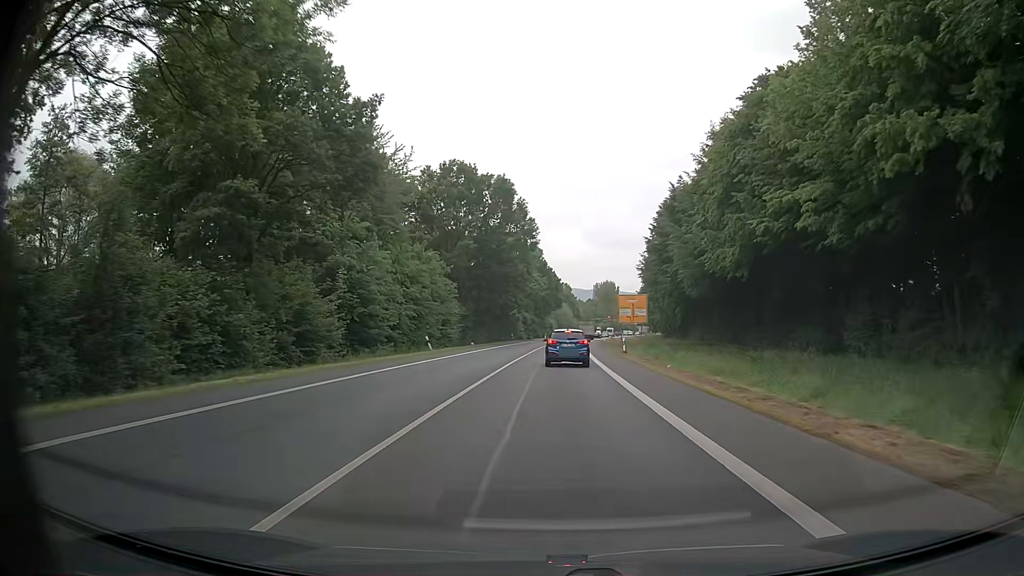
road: primary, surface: asphalt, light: Day
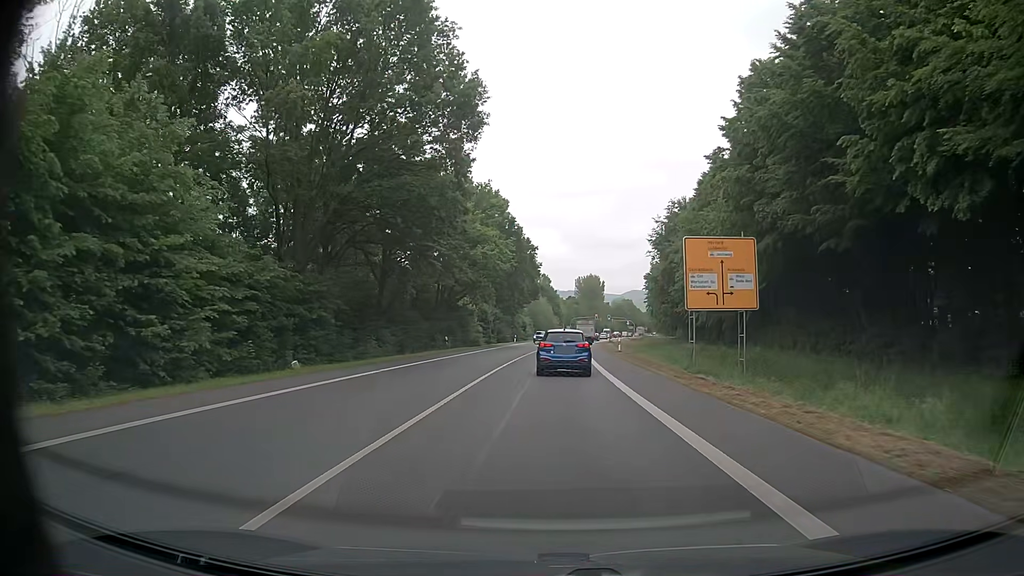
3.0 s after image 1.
(+0.8, +43.9) m; +2°
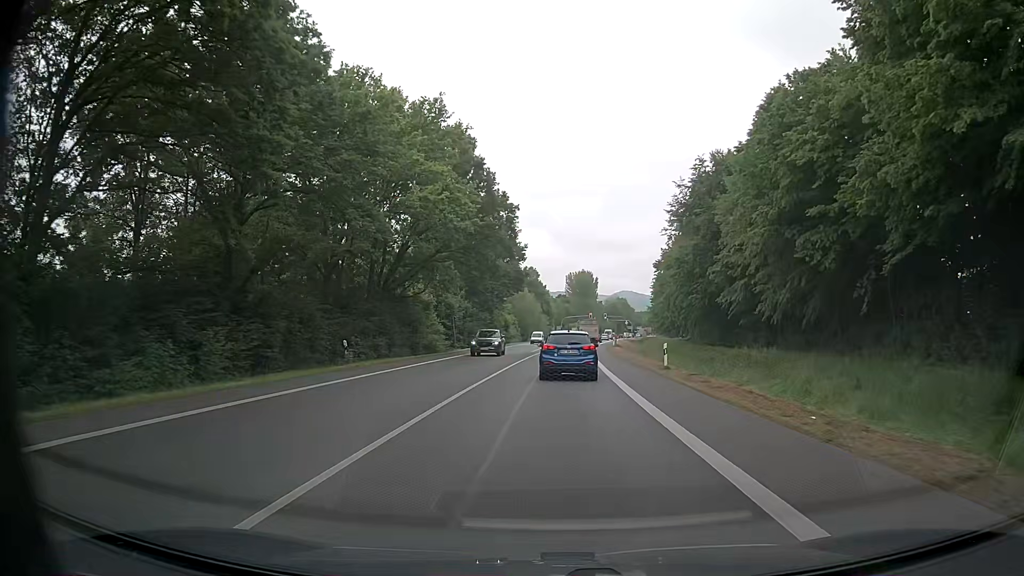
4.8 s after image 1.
(+0.2, +23.5) m; +1°
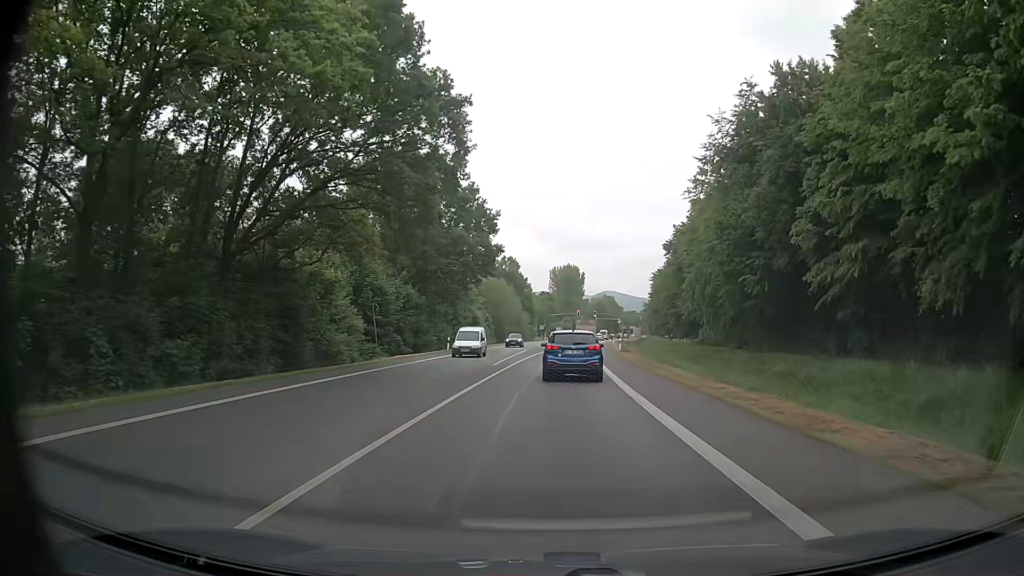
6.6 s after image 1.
(+0.2, +22.6) m; +1°
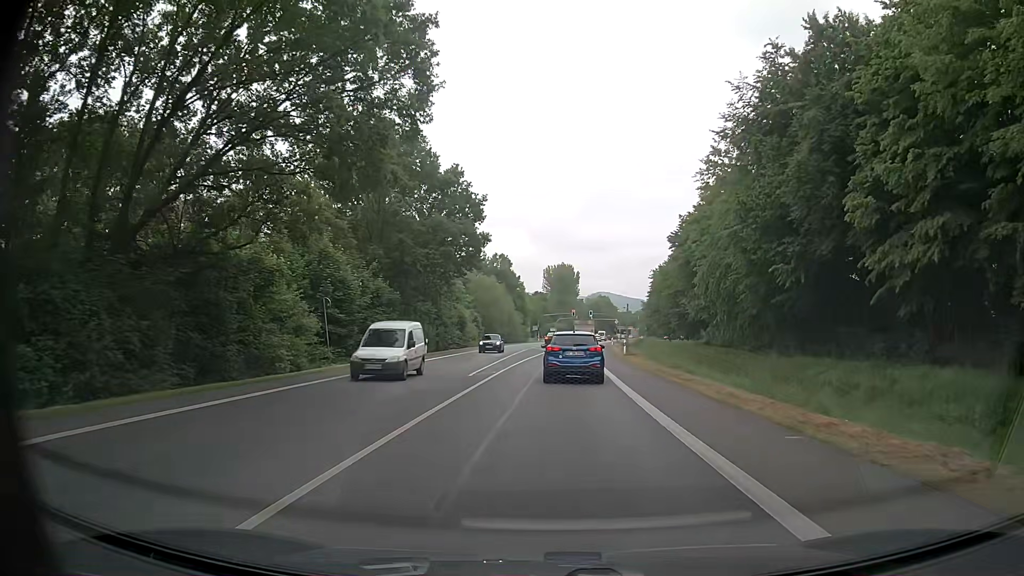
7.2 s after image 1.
(+0.1, +7.4) m; +1°
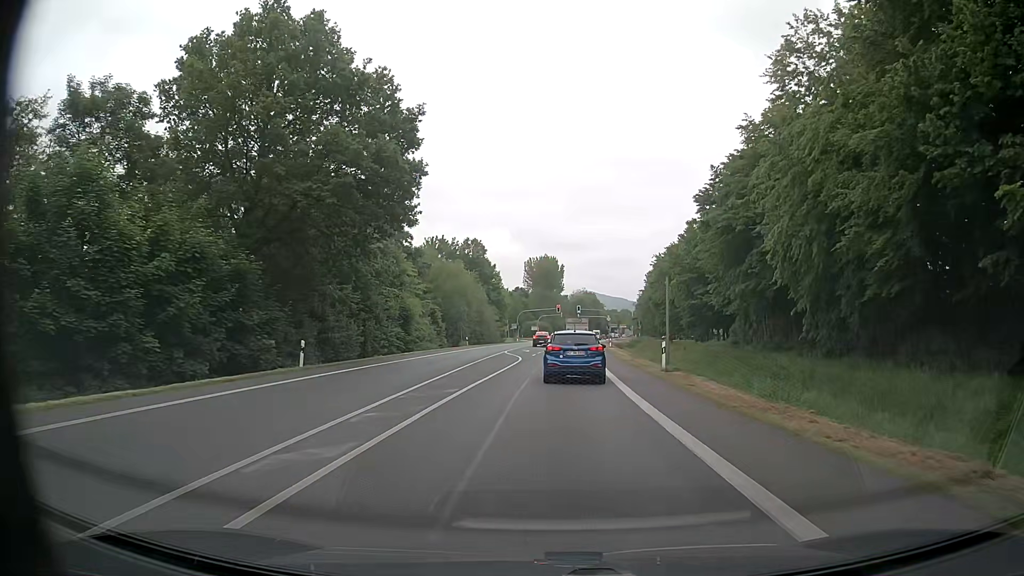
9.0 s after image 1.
(+0.3, +21.7) m; +1°
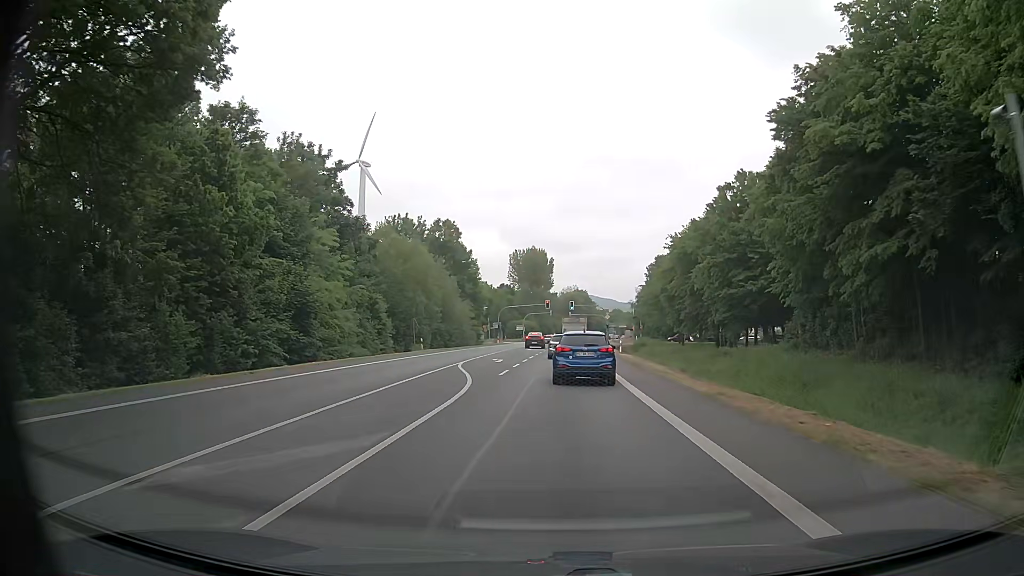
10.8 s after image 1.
(+0.2, +21.1) m; +1°
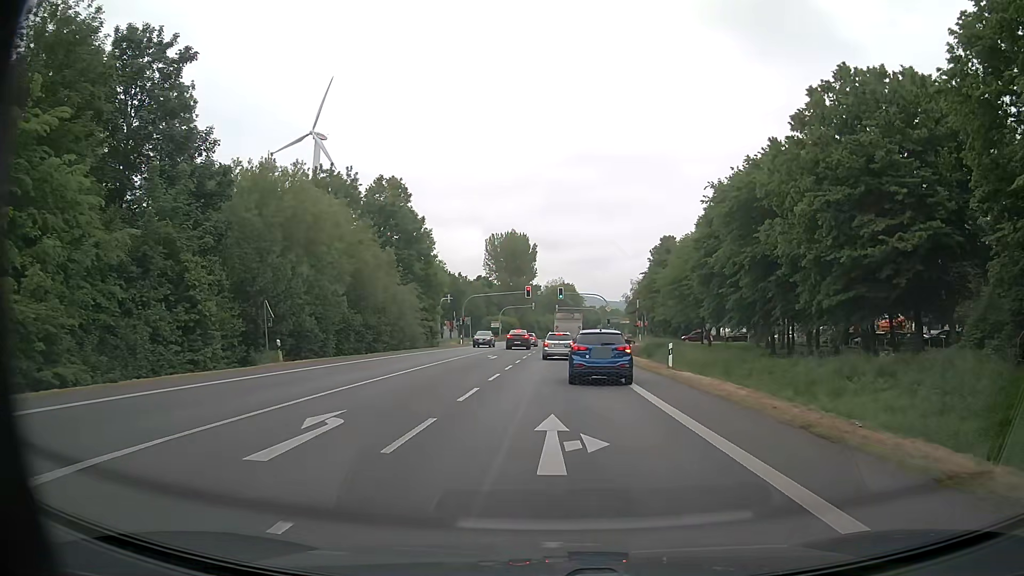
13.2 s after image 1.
(+0.3, +27.4) m; +2°
(0, +10) (0, +20) (0, +30) (+1, +40) (+1, +50) (+1, +60) (+1, +70) (+2, +80) (+2, +90) (+3, +100) m
